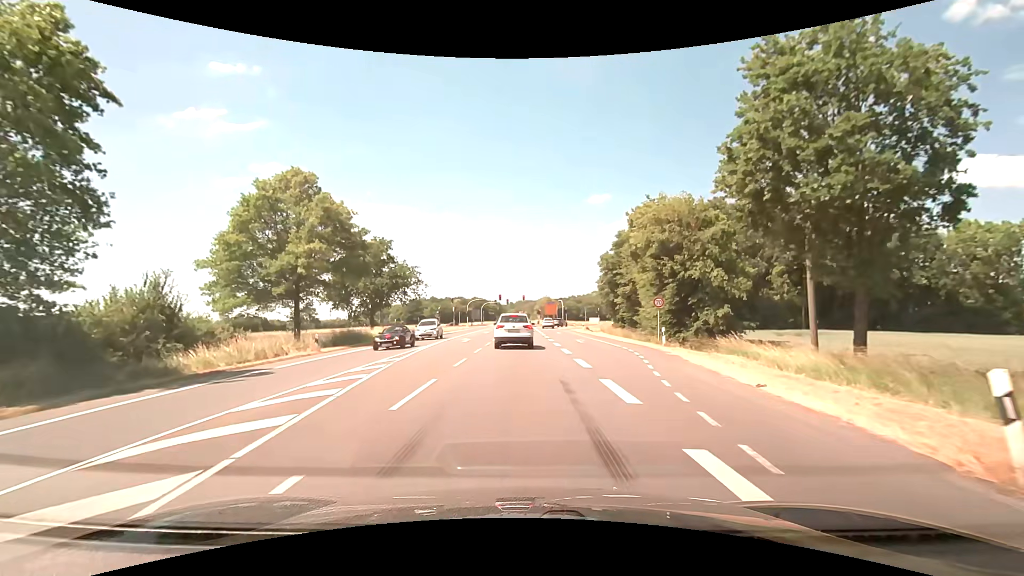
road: primary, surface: asphalt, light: Day
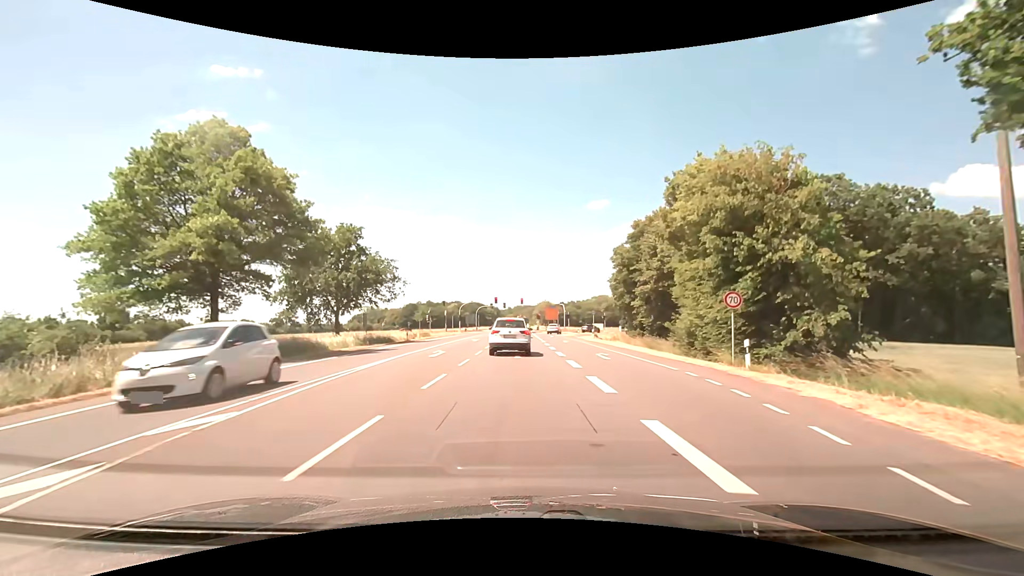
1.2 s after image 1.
(+0.1, +10.1) m; 0°
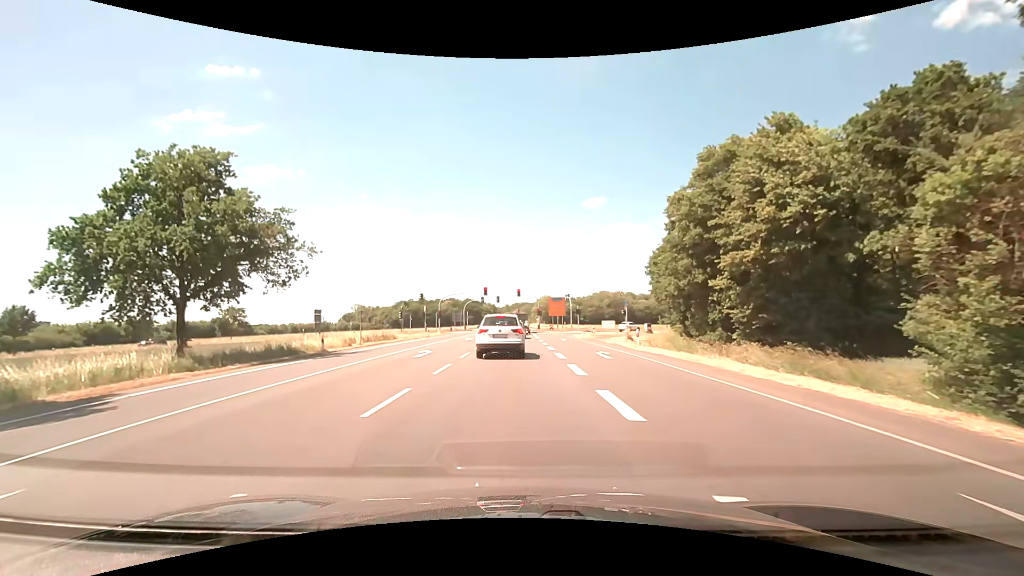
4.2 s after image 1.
(+0.2, +21.1) m; +1°
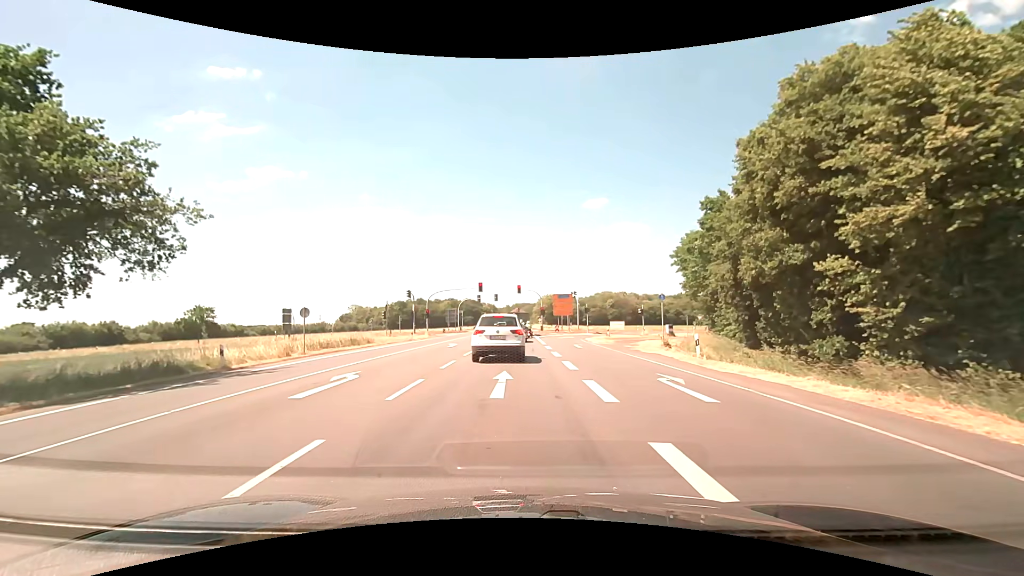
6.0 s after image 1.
(-0.2, +10.2) m; -1°
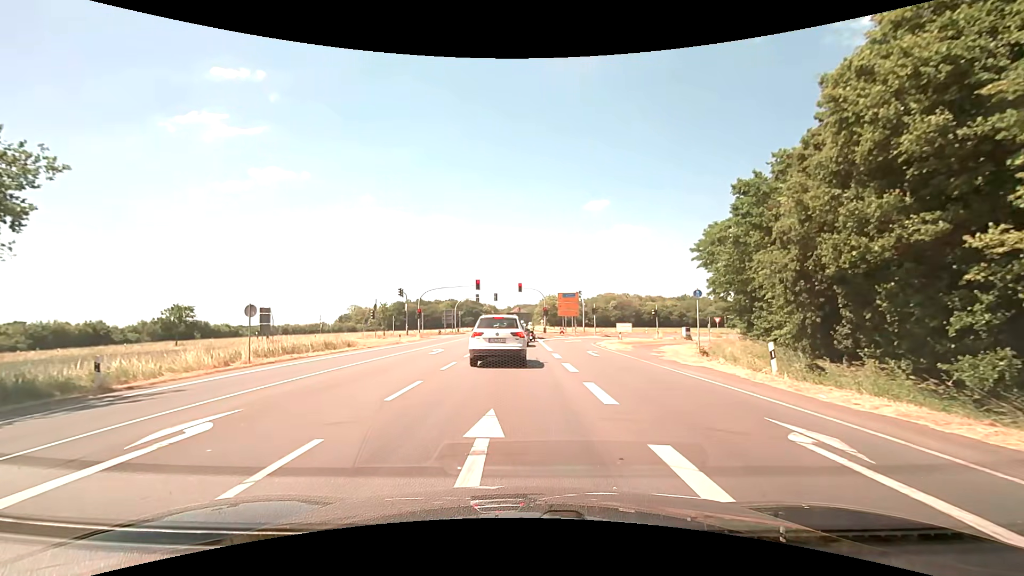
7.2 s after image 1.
(0.0, +6.0) m; +1°
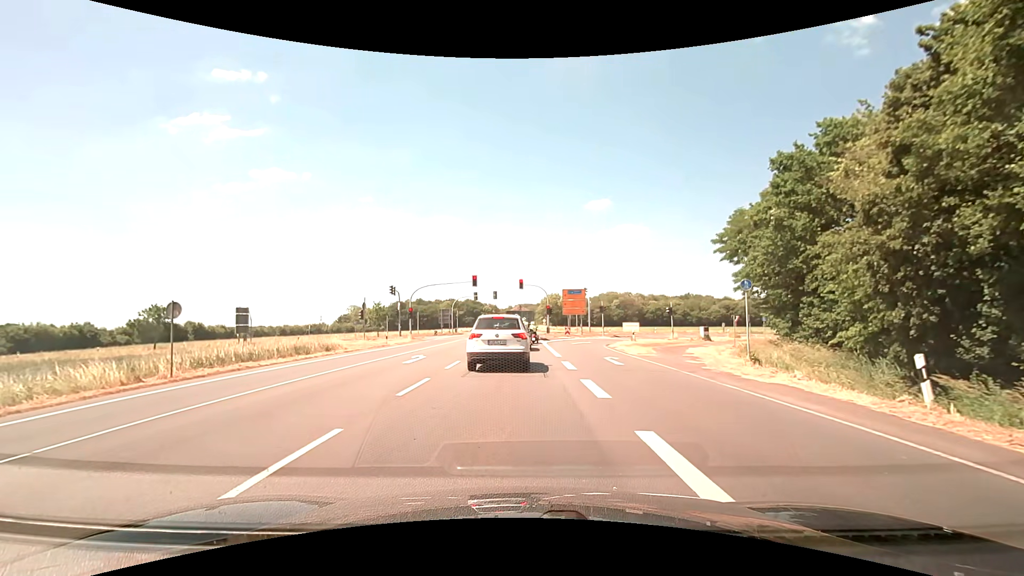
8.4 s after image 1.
(-0.1, +5.2) m; -1°
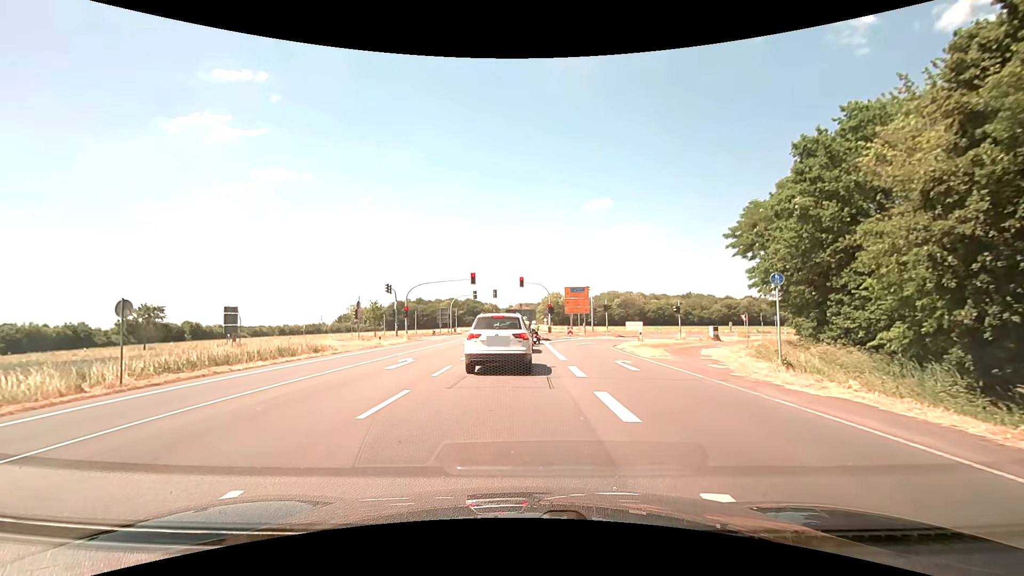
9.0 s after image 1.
(0.0, +2.3) m; 0°
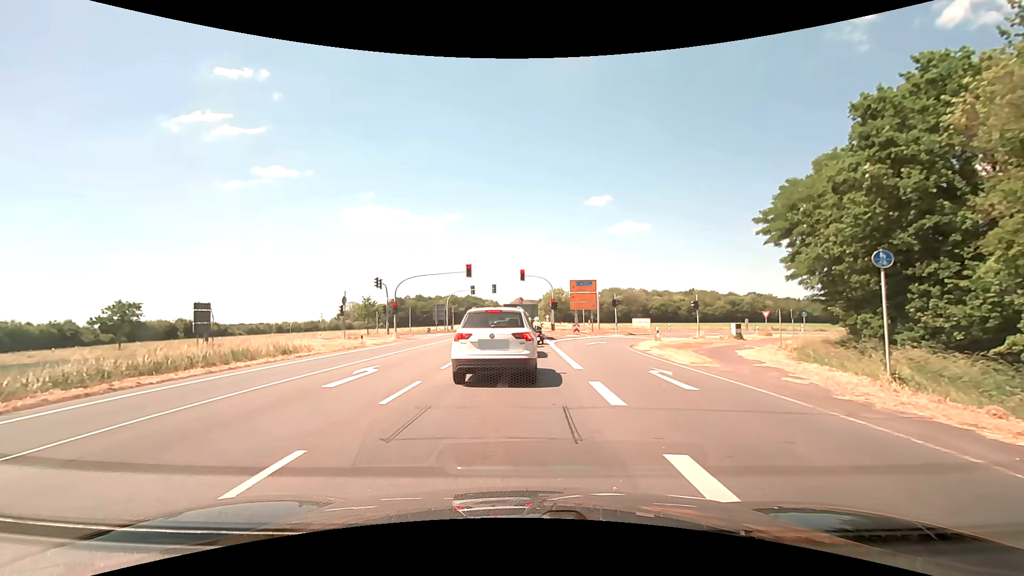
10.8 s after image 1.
(0.0, +4.7) m; +1°
(0, +10) (0, +20) (-1, +30) (-1, +40) (-1, +50) (-2, +60) (-2, +70) (-2, +80) (-2, +90) (-2, +100) m
